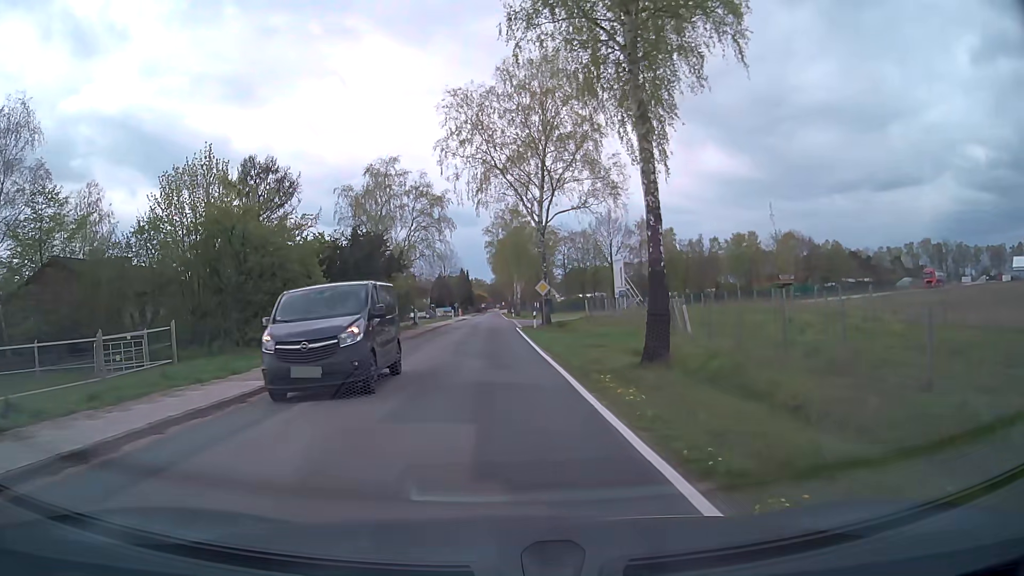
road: secondary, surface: asphalt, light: Day
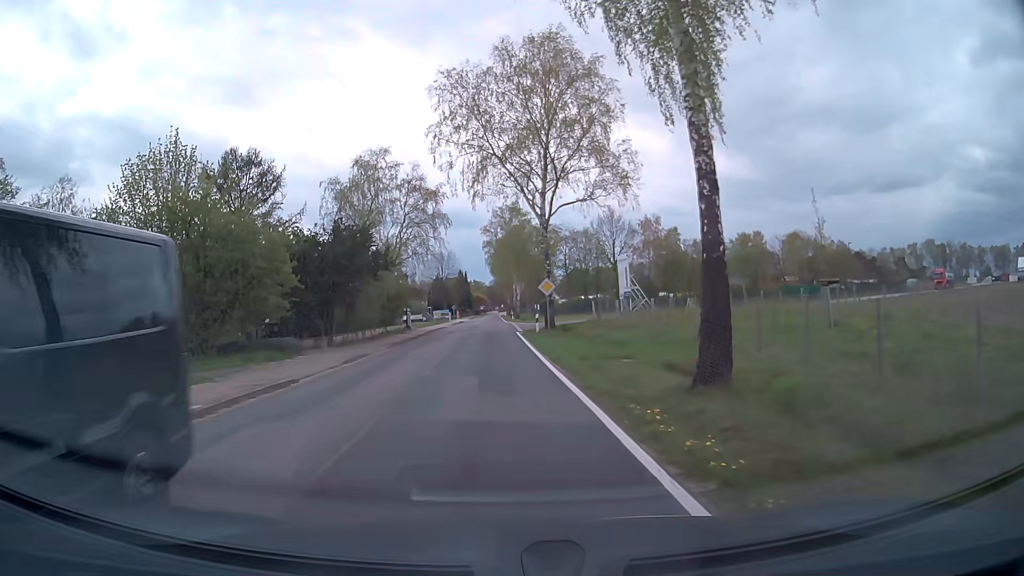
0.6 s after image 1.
(0.0, +4.1) m; +1°
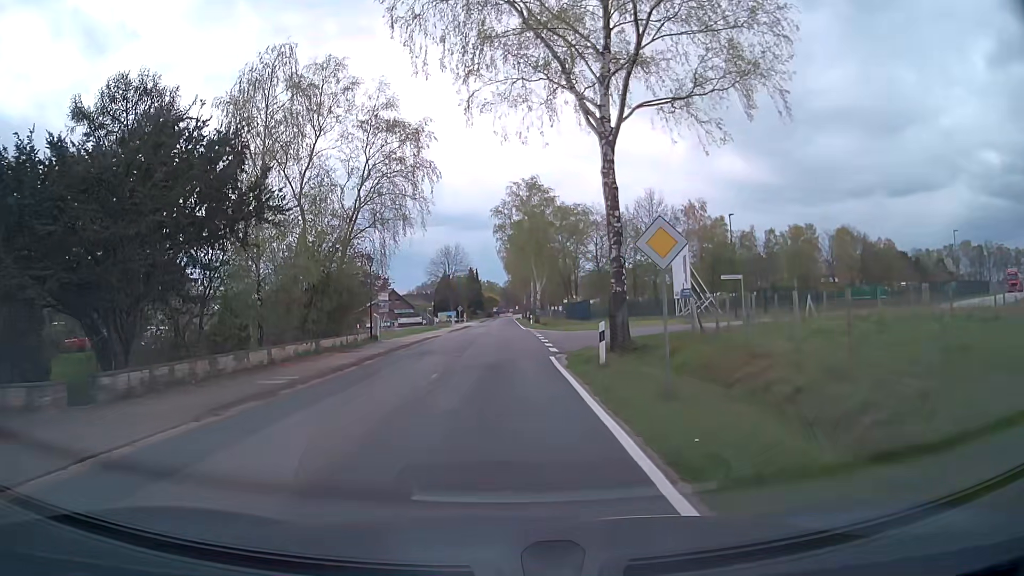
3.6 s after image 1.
(-0.3, +20.2) m; -1°
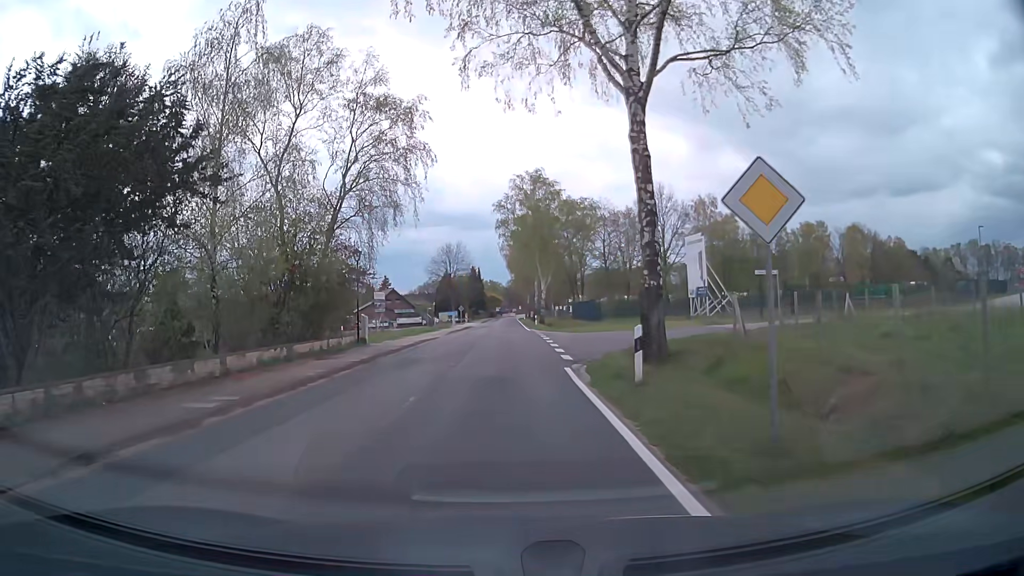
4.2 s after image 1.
(0.0, +4.0) m; 0°
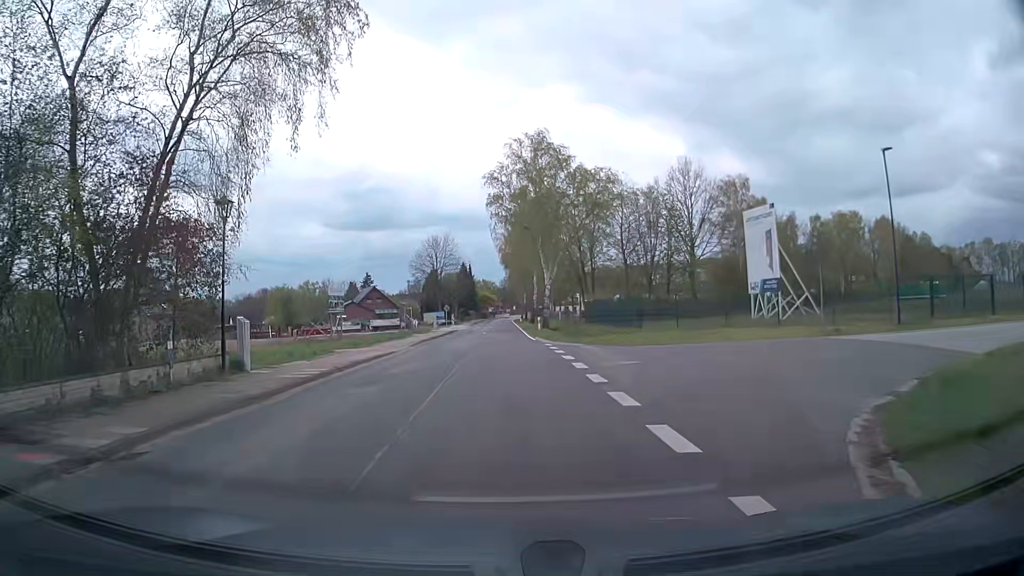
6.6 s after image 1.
(0.0, +15.7) m; +1°
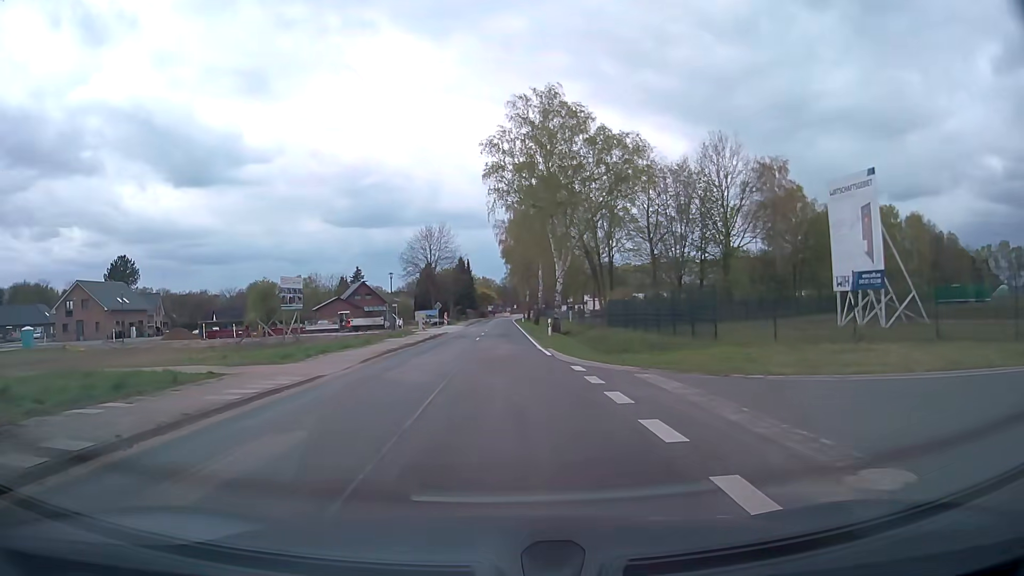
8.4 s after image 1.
(-0.1, +11.5) m; 0°
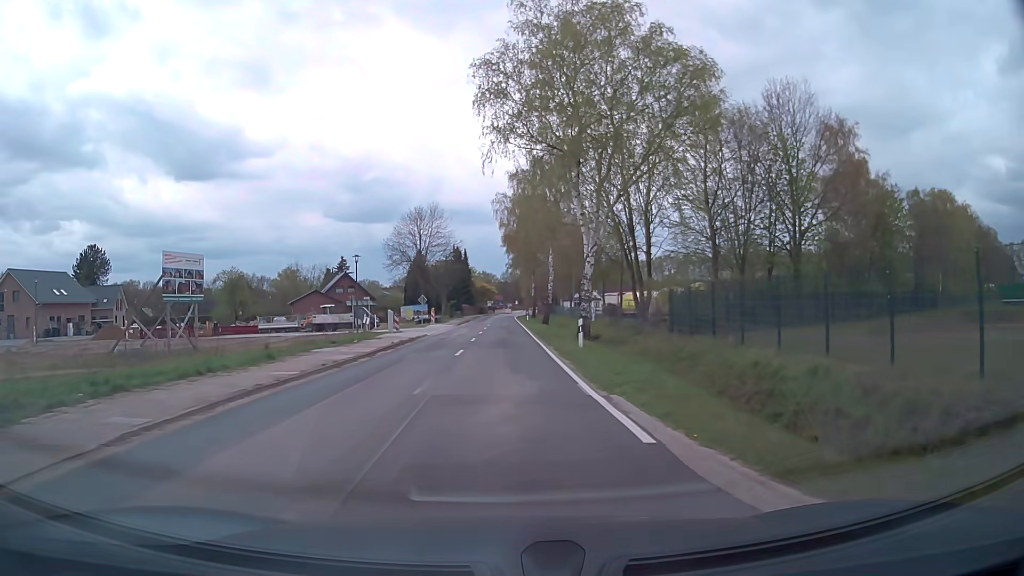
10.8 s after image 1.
(0.0, +15.1) m; 0°
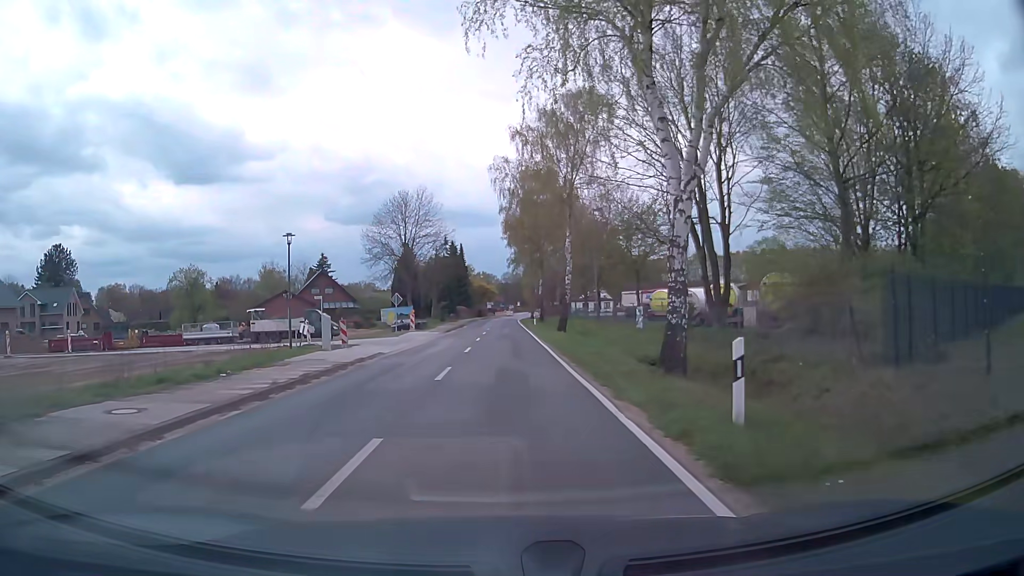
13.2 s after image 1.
(0.0, +15.4) m; 0°
(0, +10) (0, +20) (0, +30) (0, +40) (0, +50) (0, +60) (0, +70) (0, +80) (0, +90) (+1, +100) m
